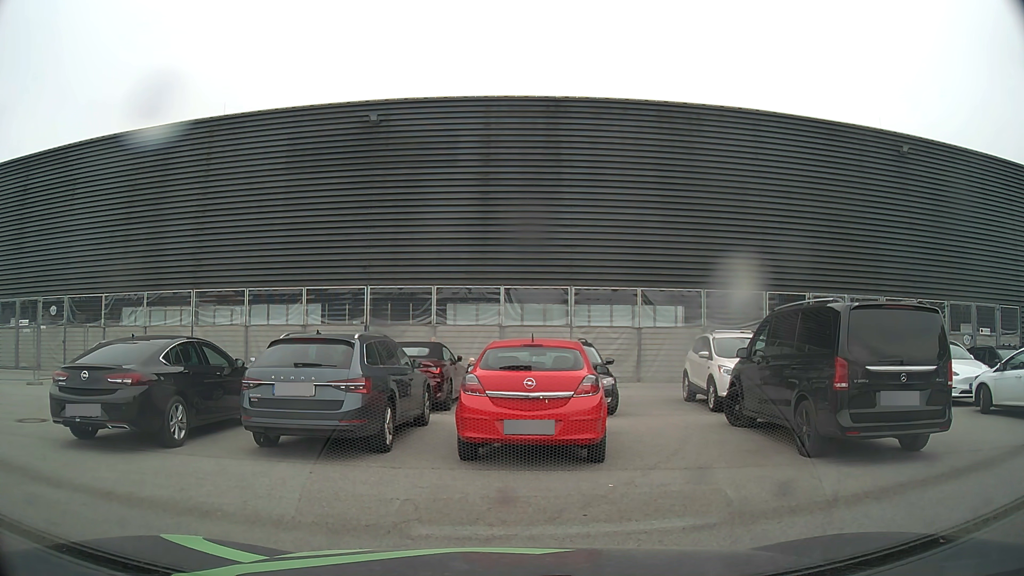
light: Day
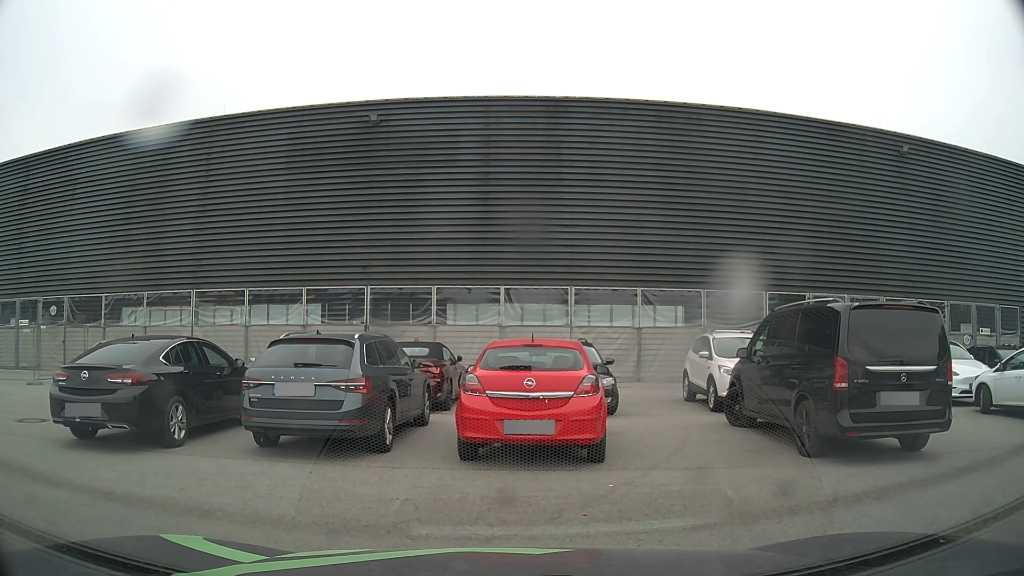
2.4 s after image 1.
(0.0, 0.0) m; 0°
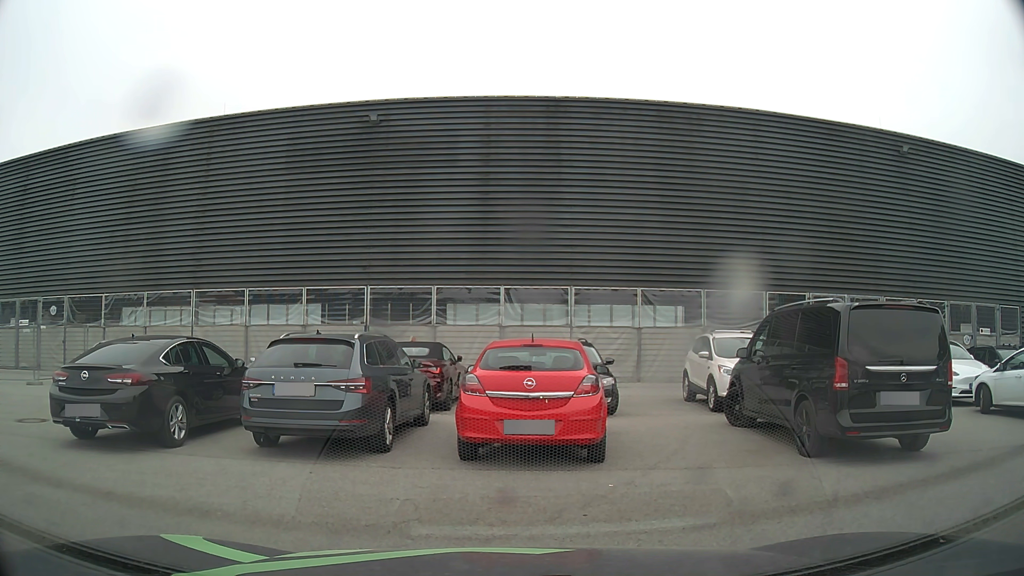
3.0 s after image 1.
(0.0, 0.0) m; 0°
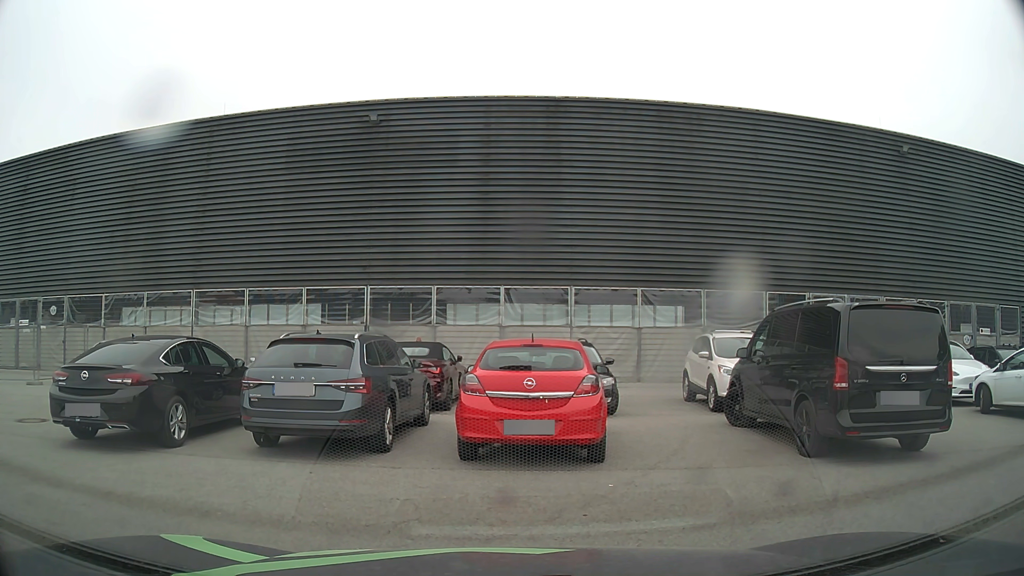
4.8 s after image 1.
(0.0, 0.0) m; 0°
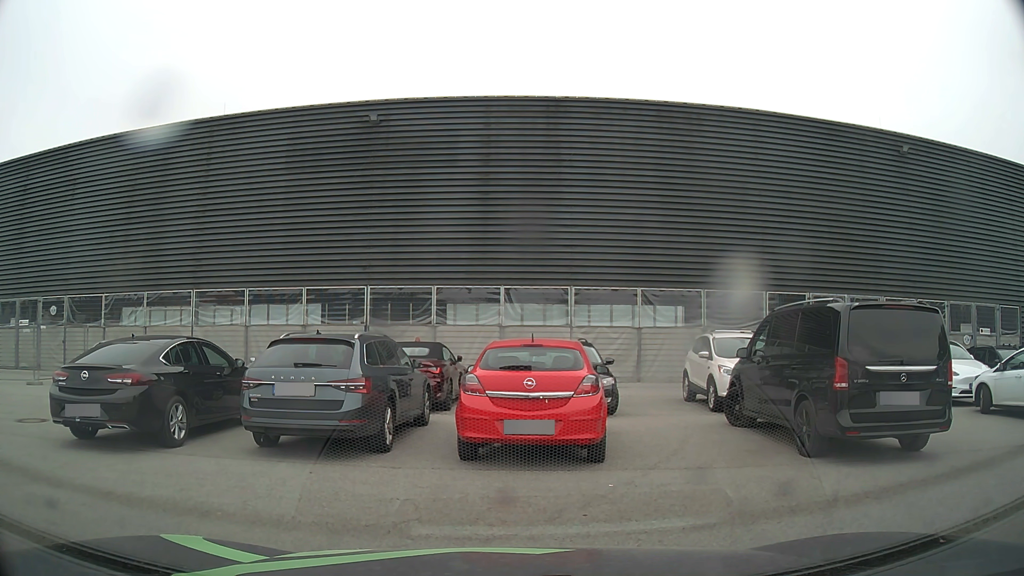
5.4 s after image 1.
(0.0, 0.0) m; 0°
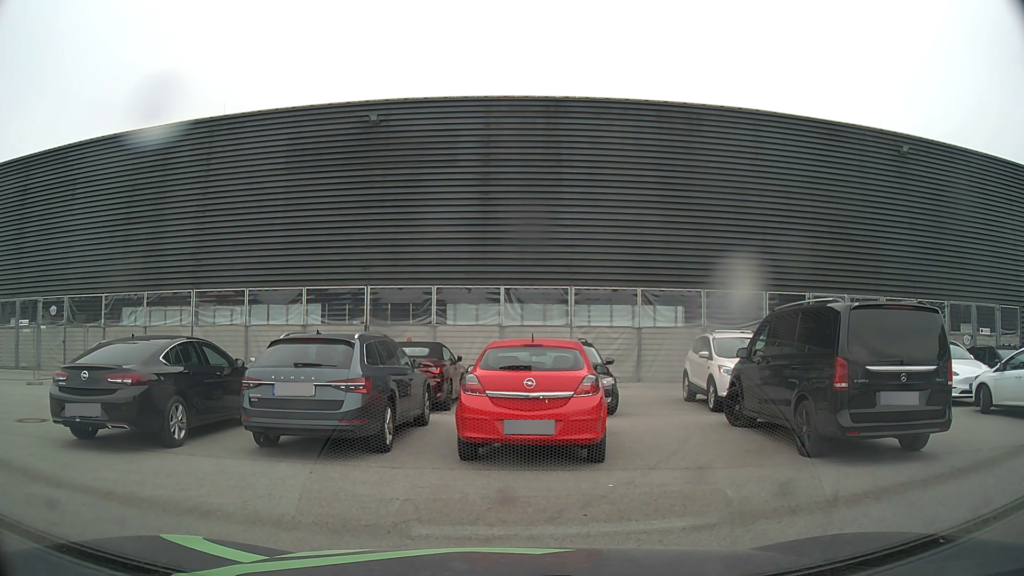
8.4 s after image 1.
(0.0, 0.0) m; 0°
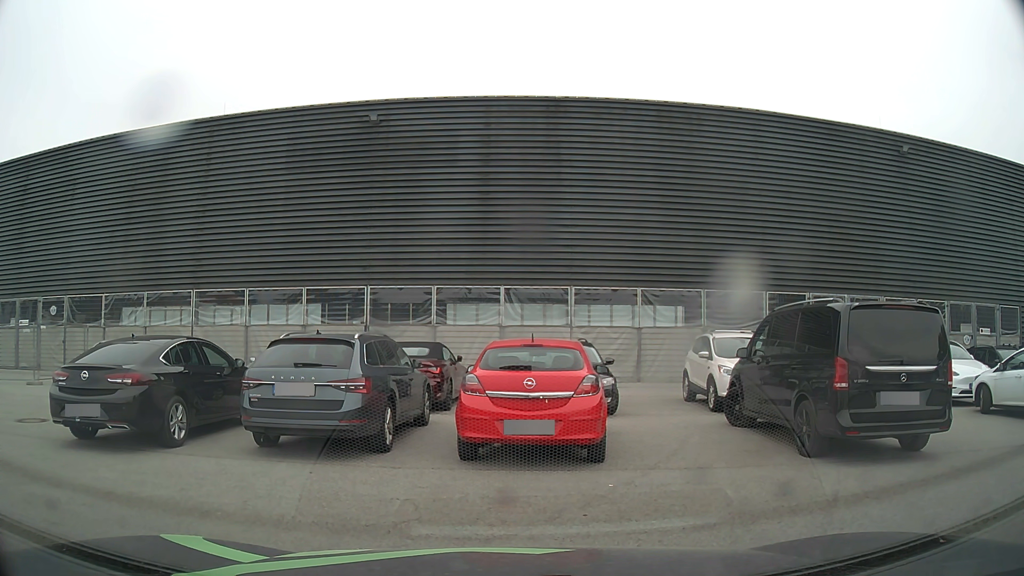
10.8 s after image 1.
(0.0, 0.0) m; 0°
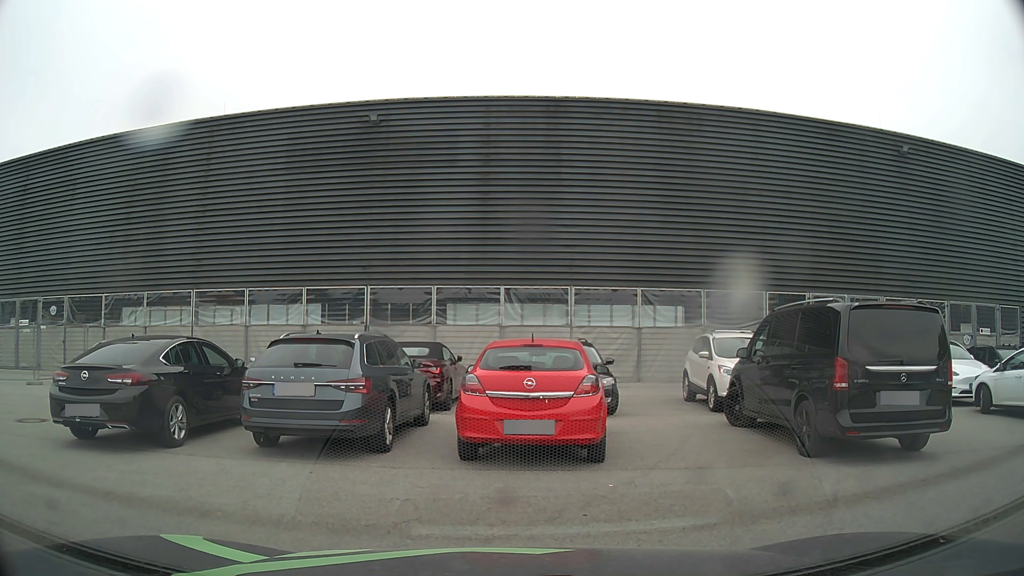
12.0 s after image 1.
(0.0, 0.0) m; 0°
